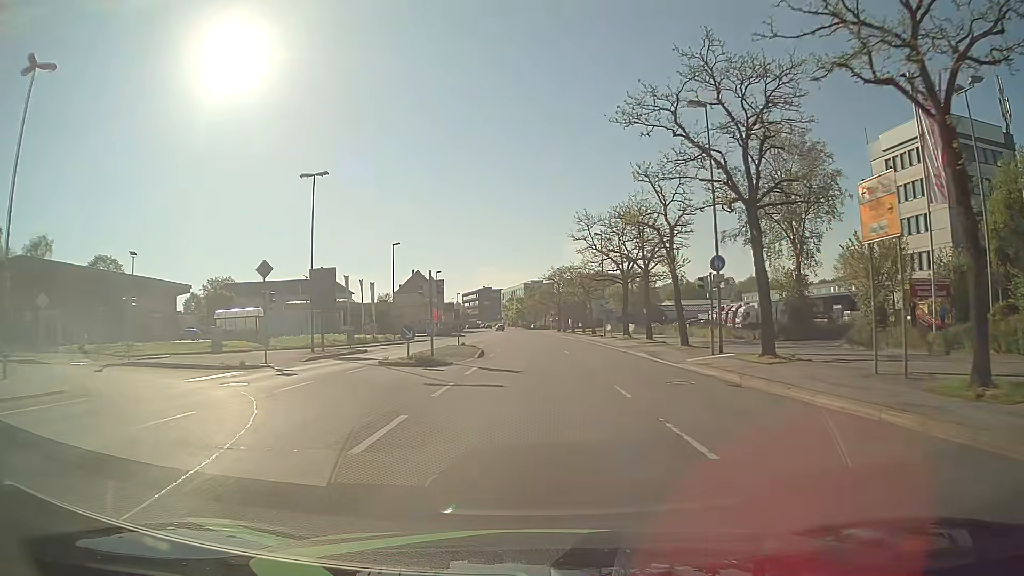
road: primary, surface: asphalt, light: Day
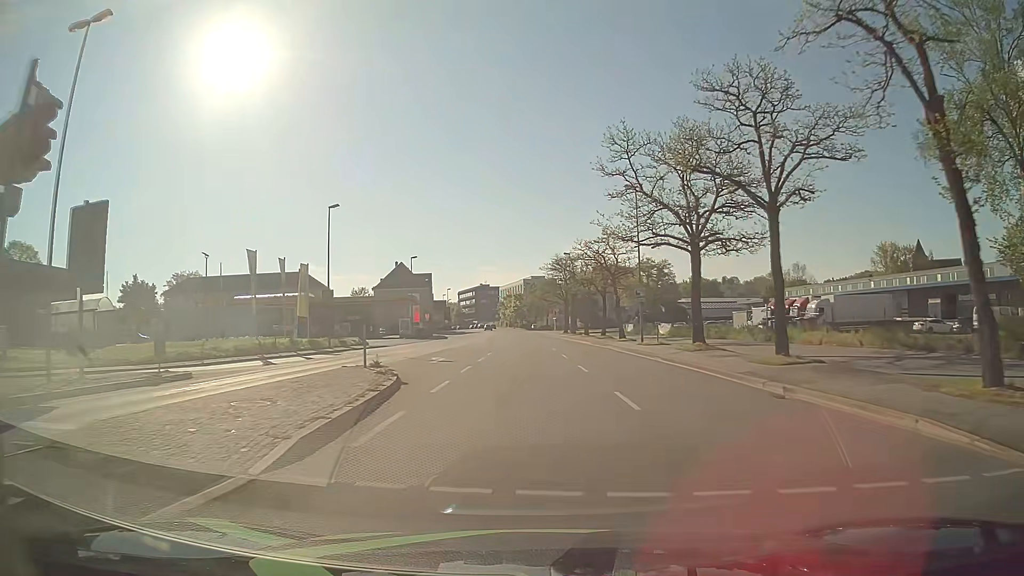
(-0.1, +22.9) m; 0°
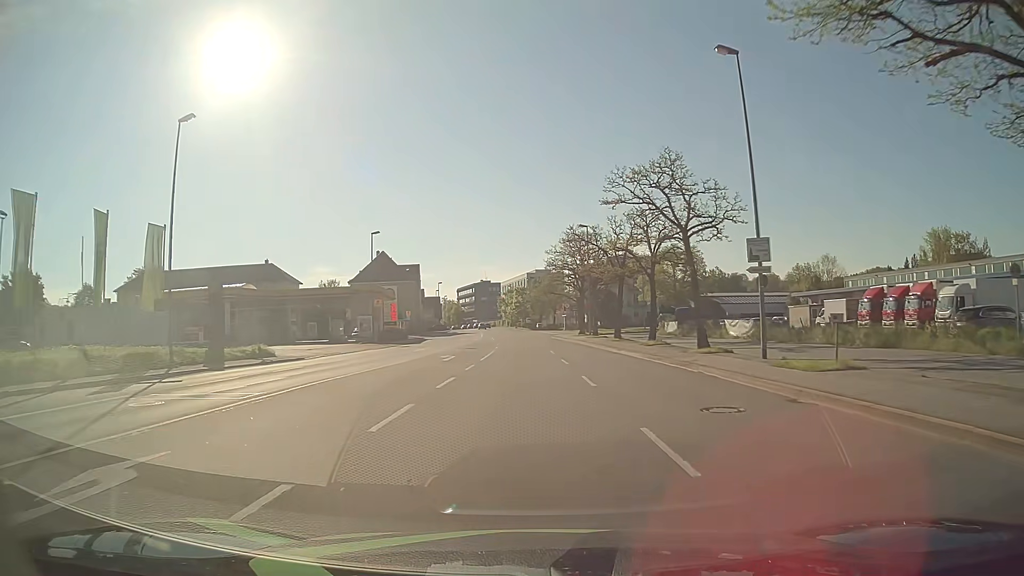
(-0.1, +22.9) m; -1°
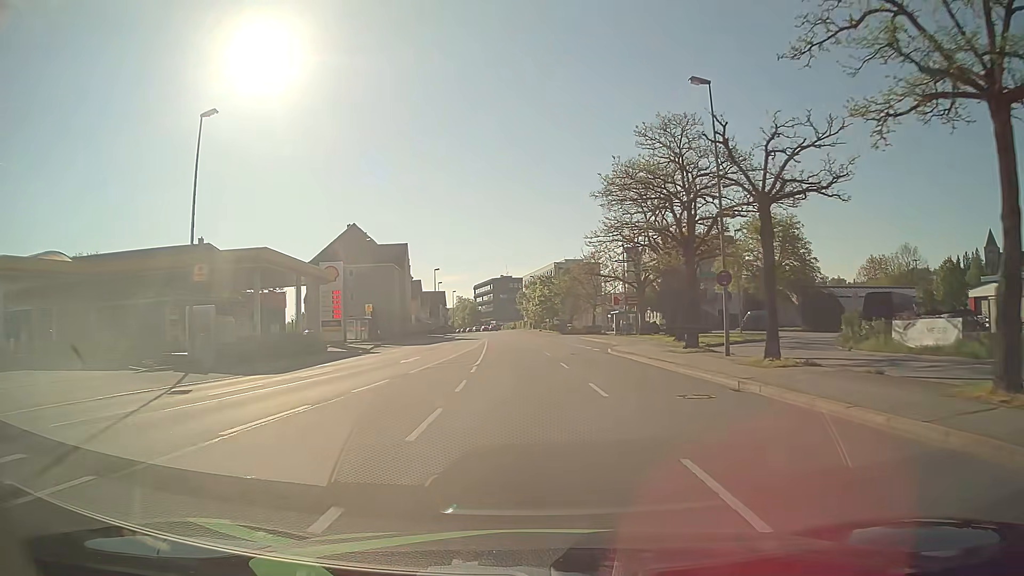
(-0.7, +38.1) m; -2°
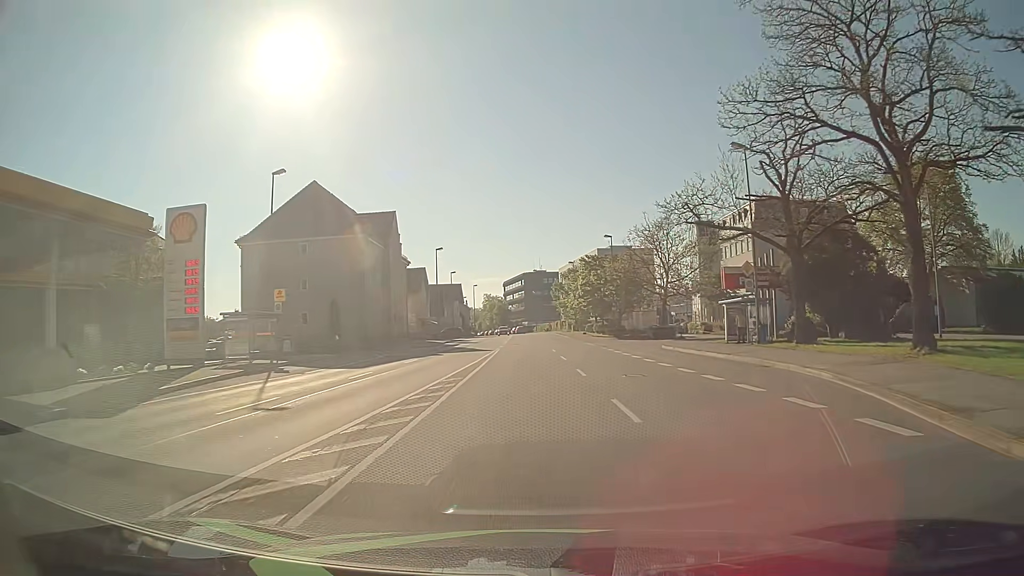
(-0.6, +30.4) m; -2°
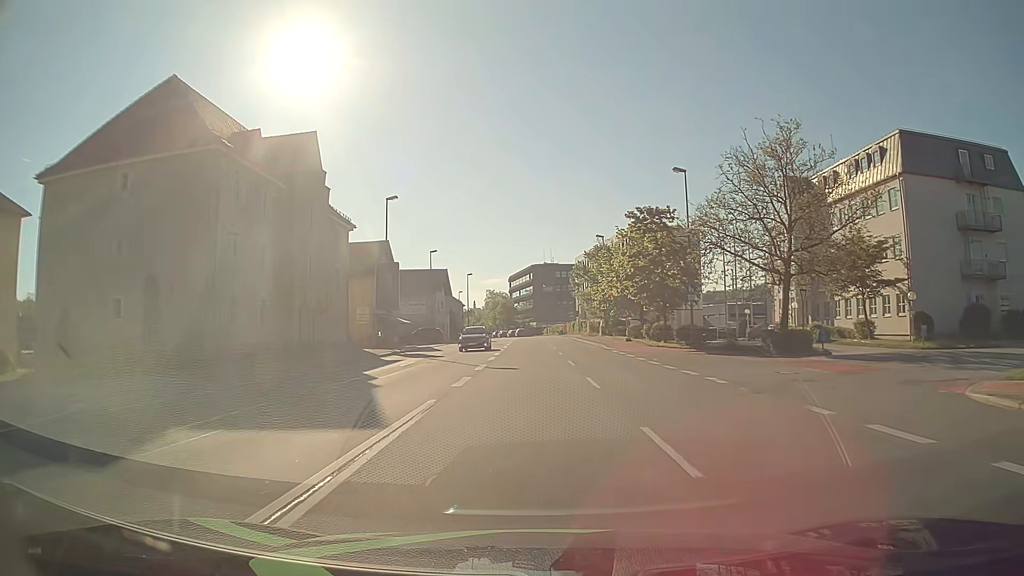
(-0.5, +30.4) m; -1°
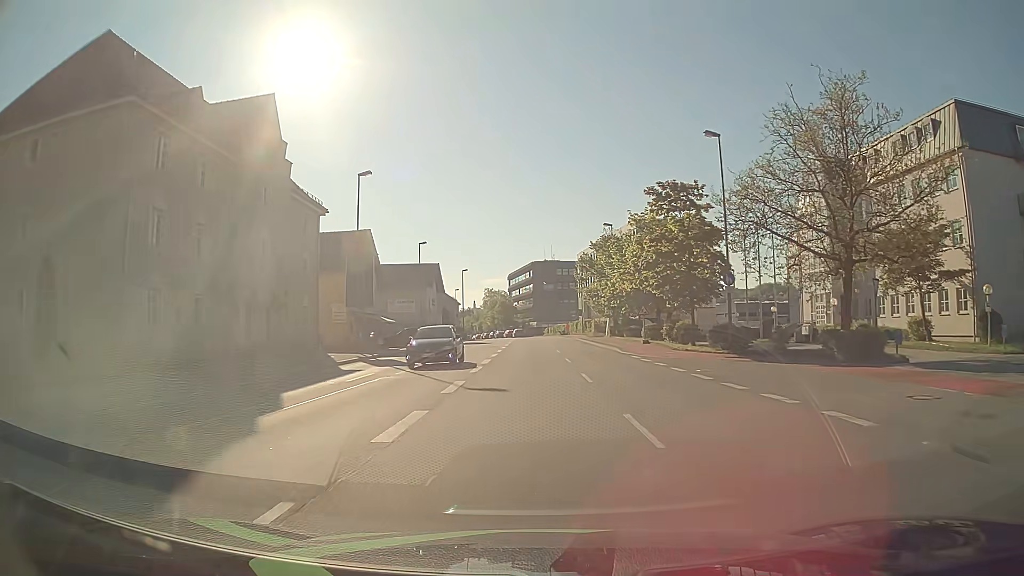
(0.0, +7.6) m; 0°
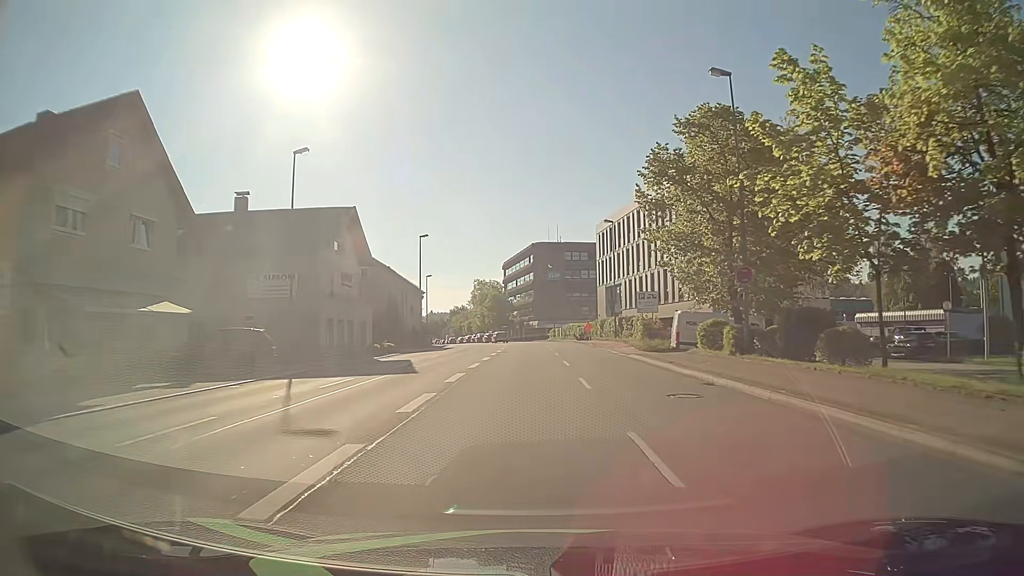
(0.0, +38.0) m; 0°
